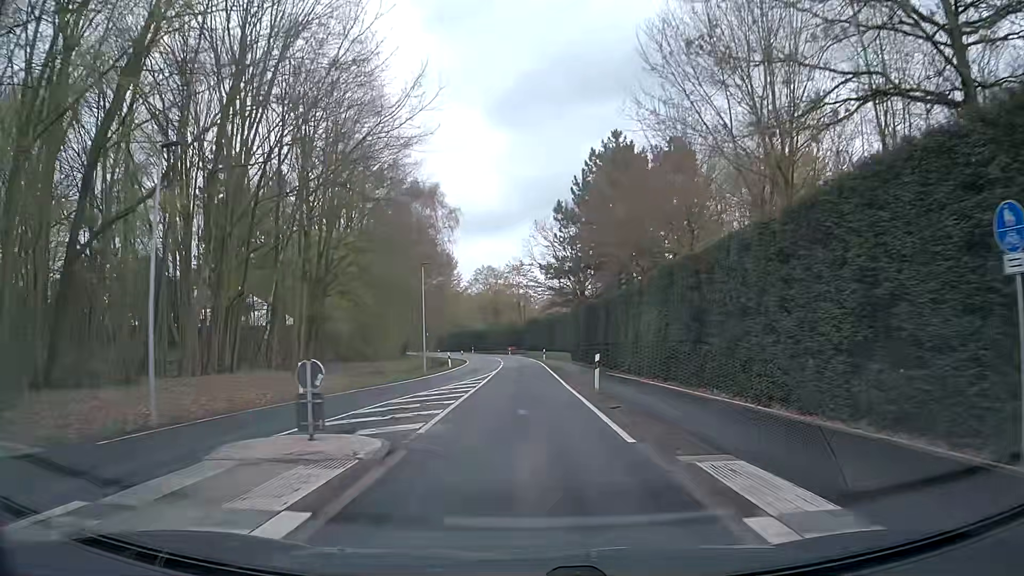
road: secondary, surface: asphalt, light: Day
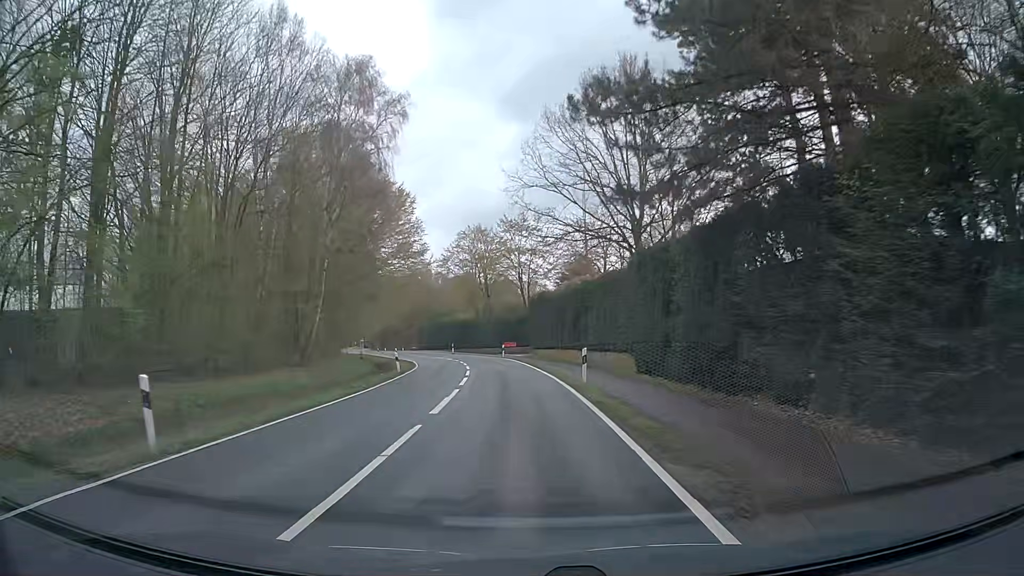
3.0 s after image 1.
(-0.5, +38.2) m; -1°
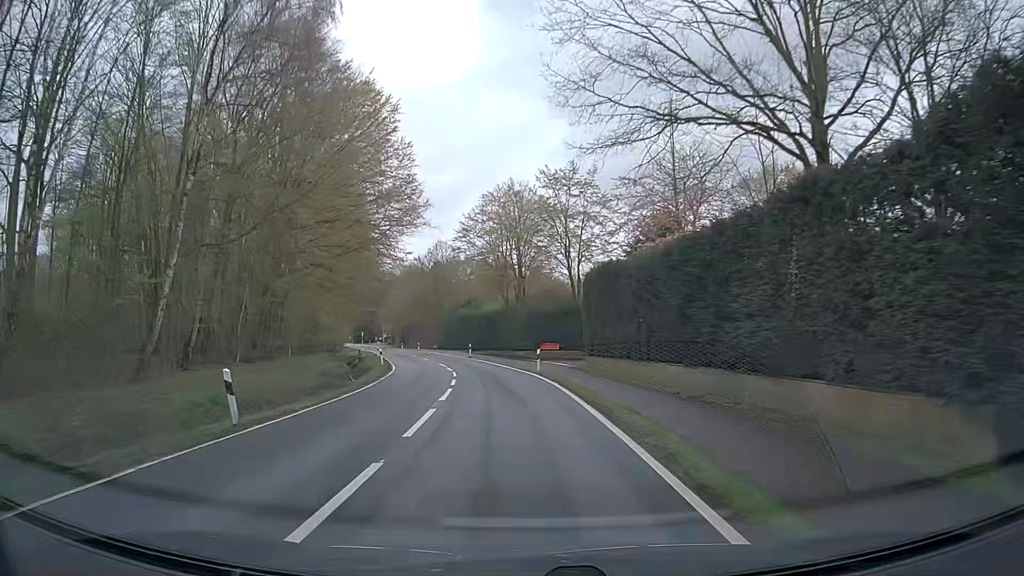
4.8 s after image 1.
(-0.7, +22.7) m; -4°
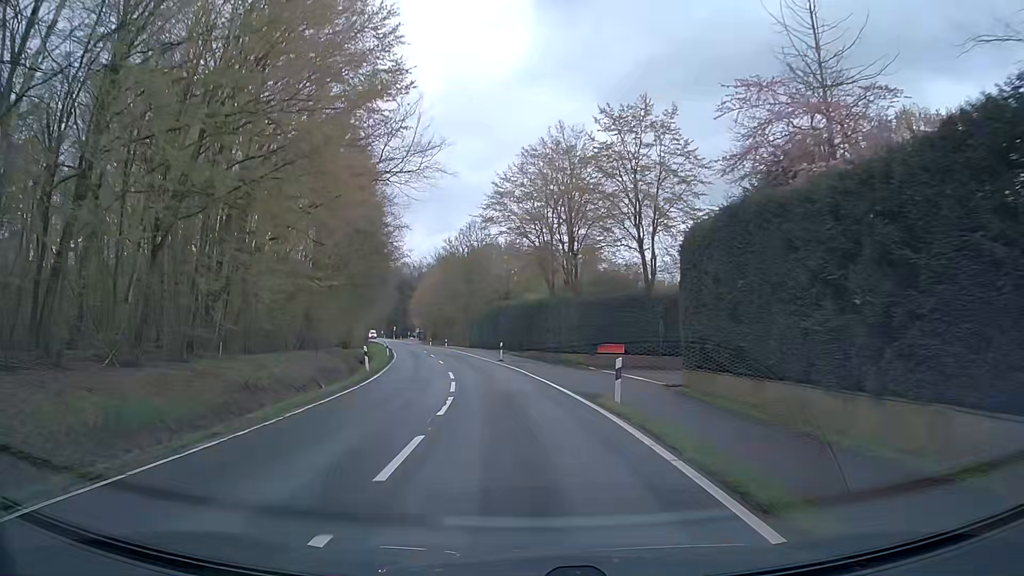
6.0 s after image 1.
(-0.4, +15.1) m; -4°
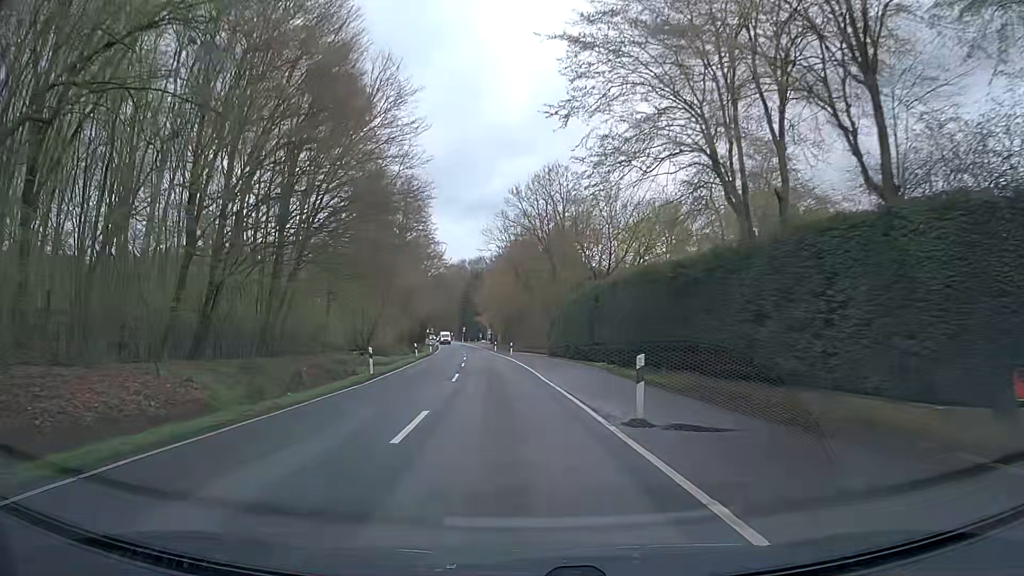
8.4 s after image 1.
(-1.7, +30.3) m; -7°
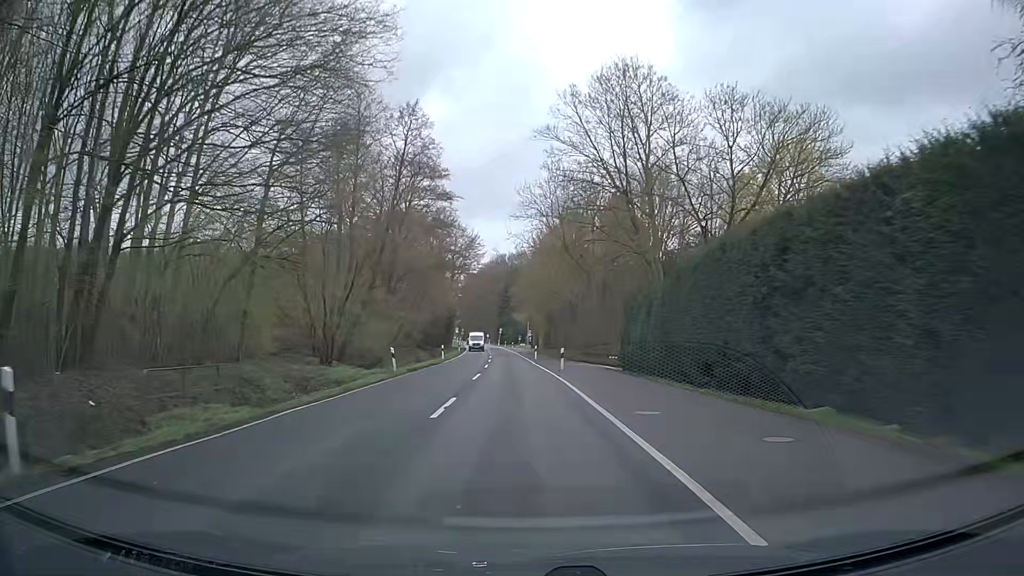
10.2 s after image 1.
(-0.9, +22.7) m; -4°
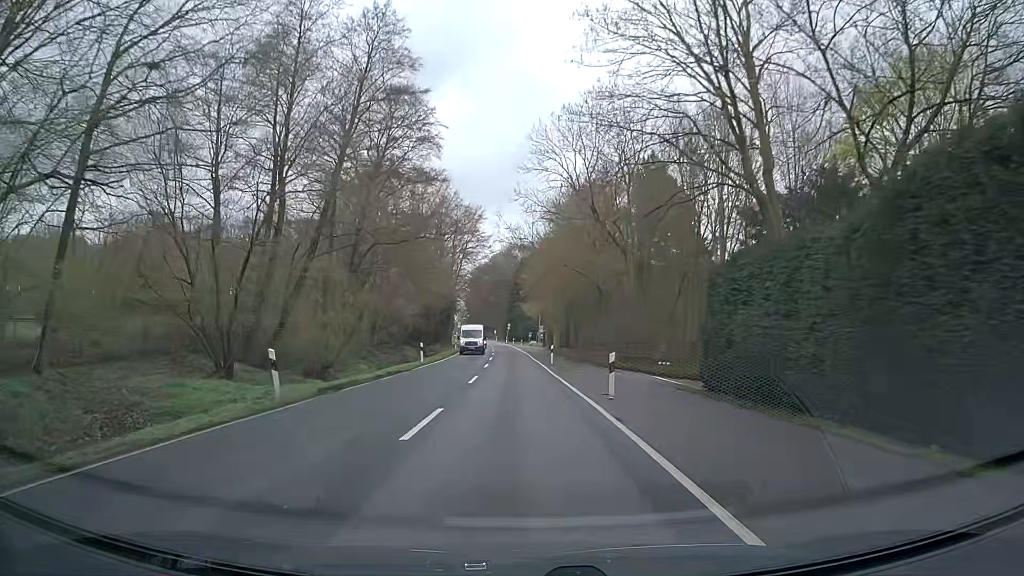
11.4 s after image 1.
(0.0, +15.1) m; -1°
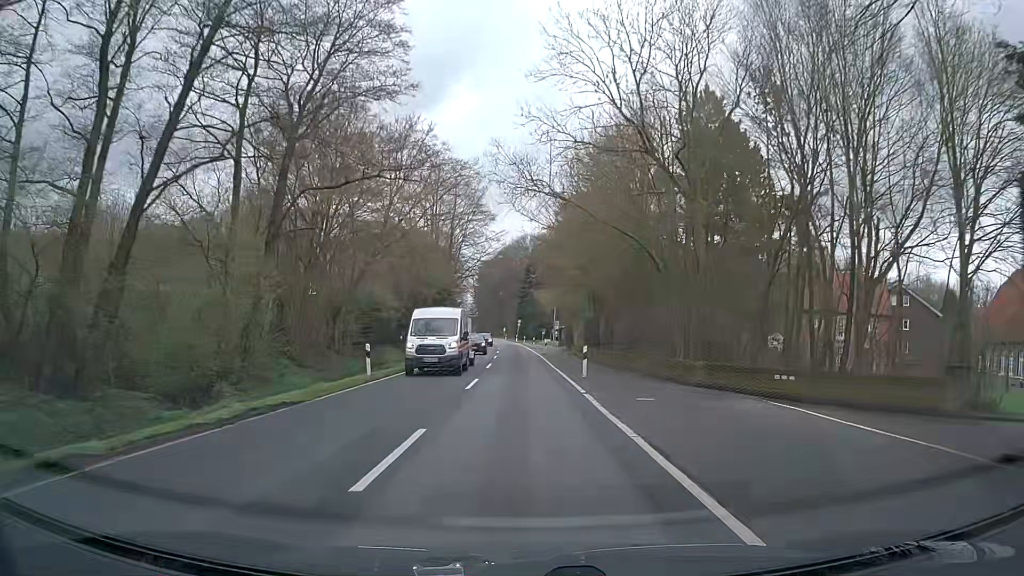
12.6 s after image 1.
(-0.1, +15.1) m; -1°
(0, +10) (0, +20) (0, +30) (-1, +40) (-1, +50) (-1, +60) (-1, +70) (-2, +80) (-2, +90) (-3, +100) m
